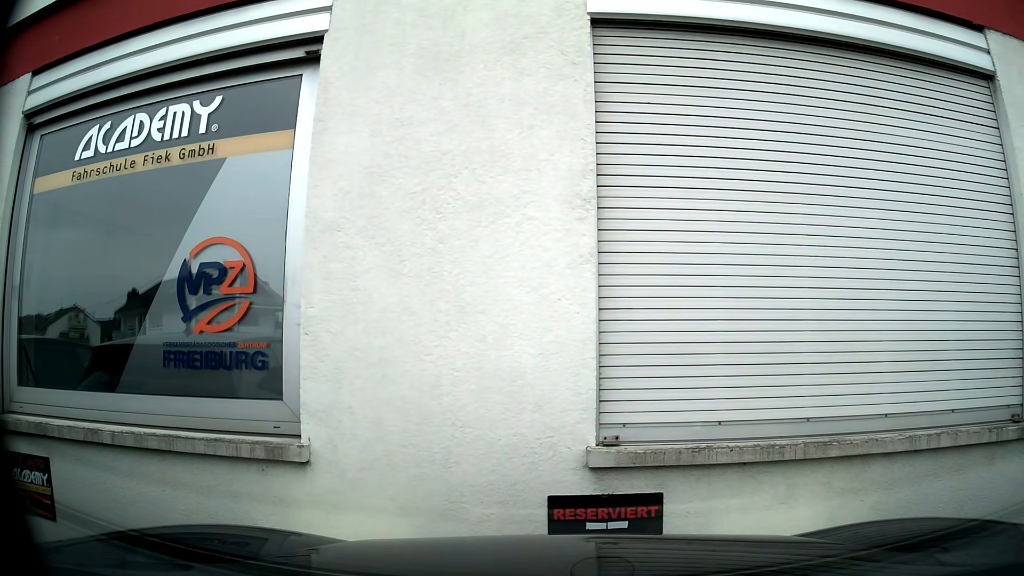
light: Day
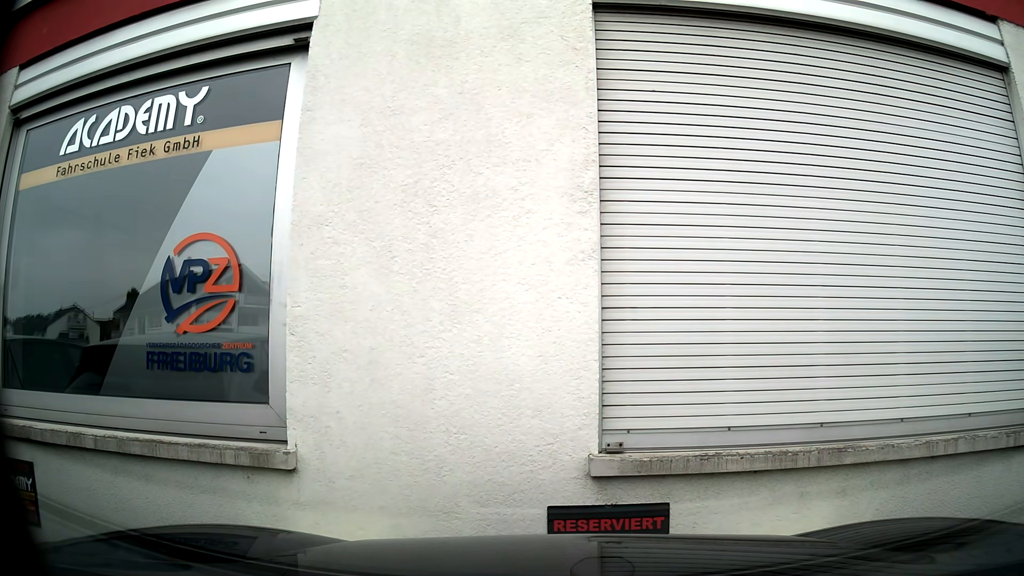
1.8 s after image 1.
(0.0, +0.2) m; 0°
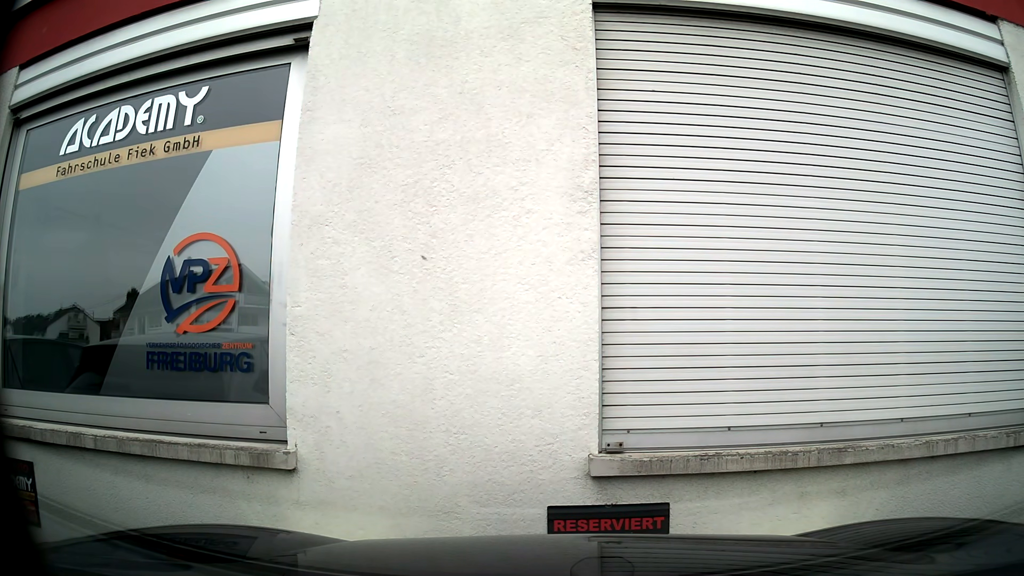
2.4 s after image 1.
(0.0, 0.0) m; 0°
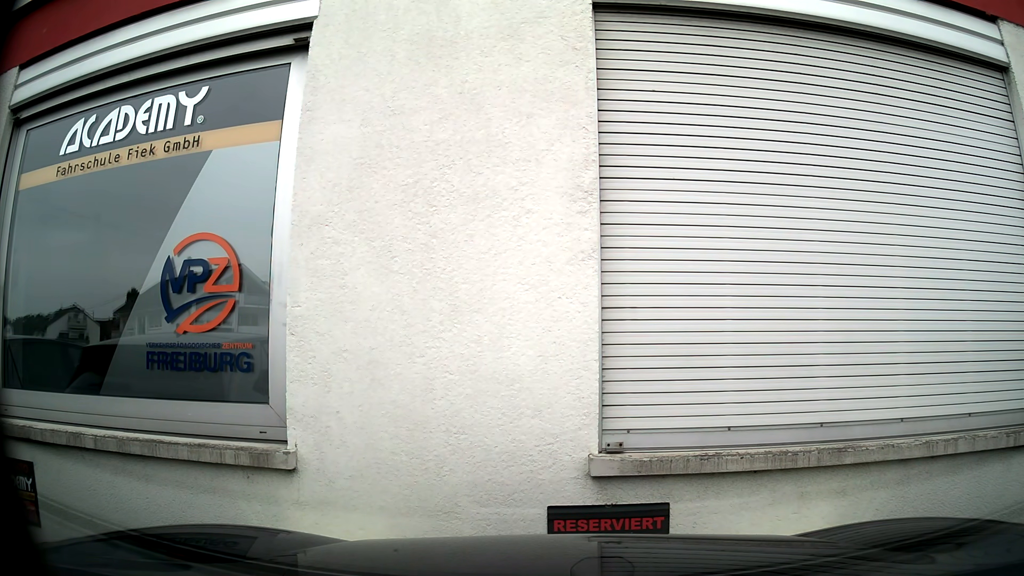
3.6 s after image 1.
(0.0, 0.0) m; 0°
